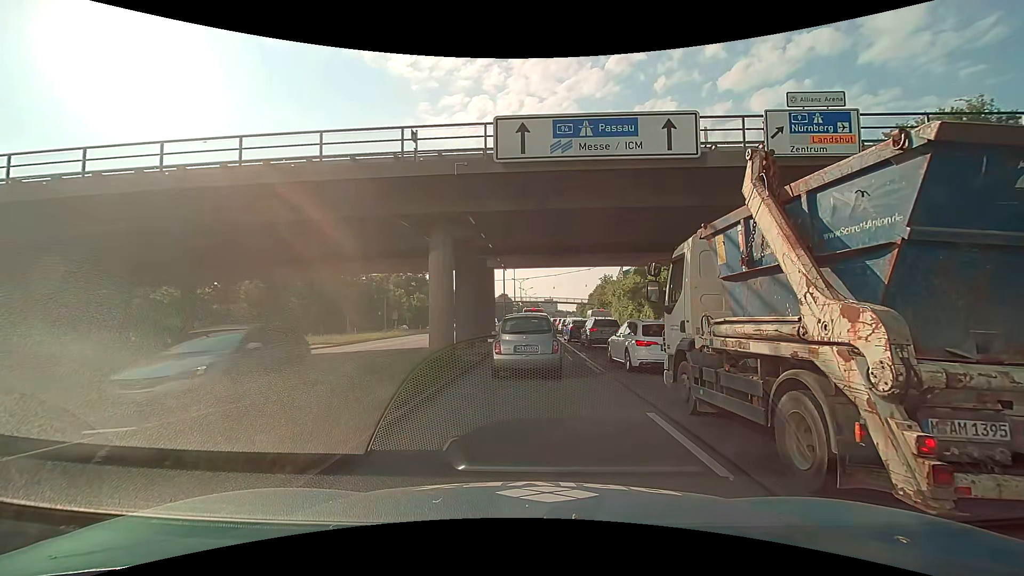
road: trunk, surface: asphalt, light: Day
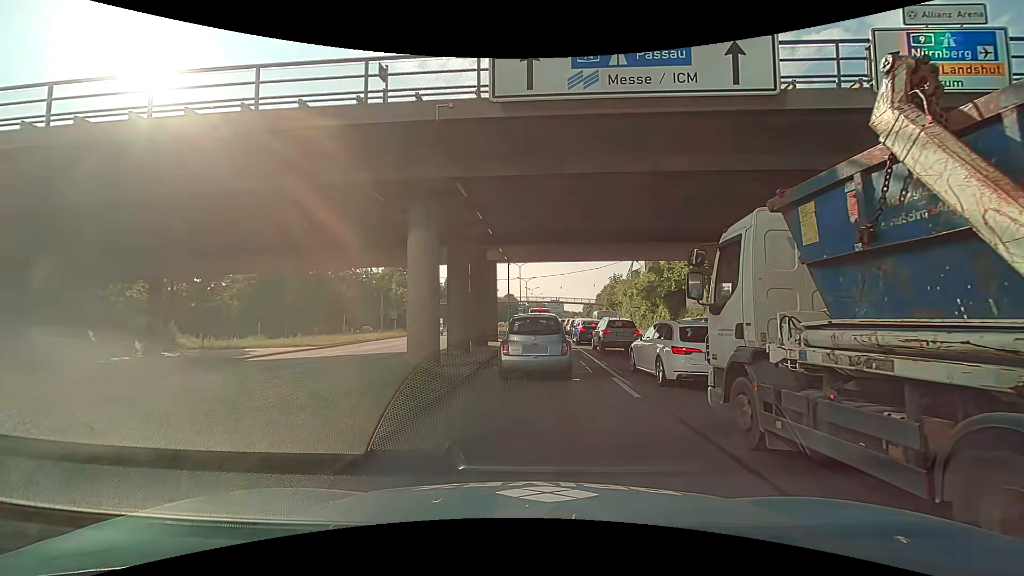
(0.0, +3.9) m; +1°
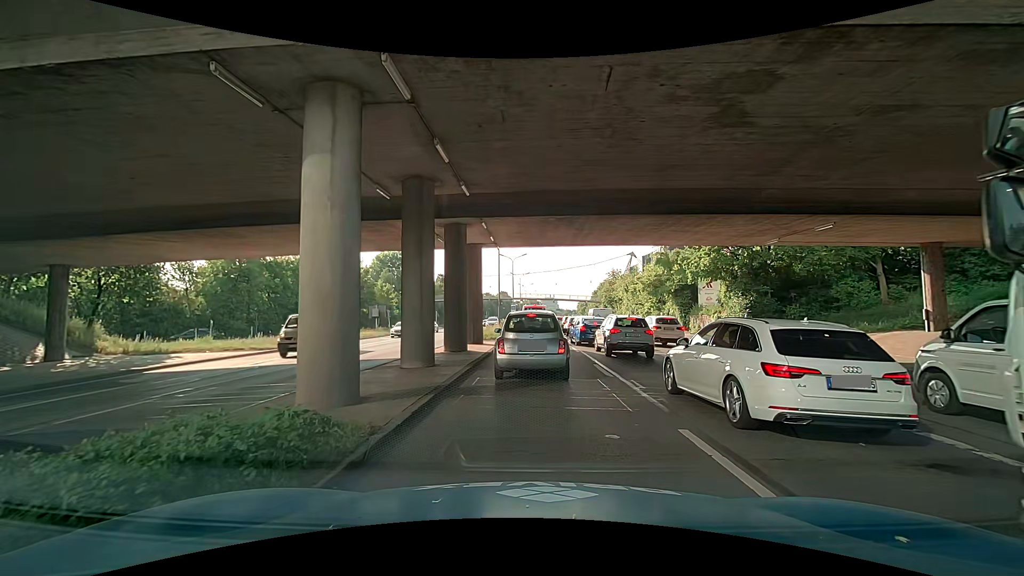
(-0.1, +5.8) m; +1°
